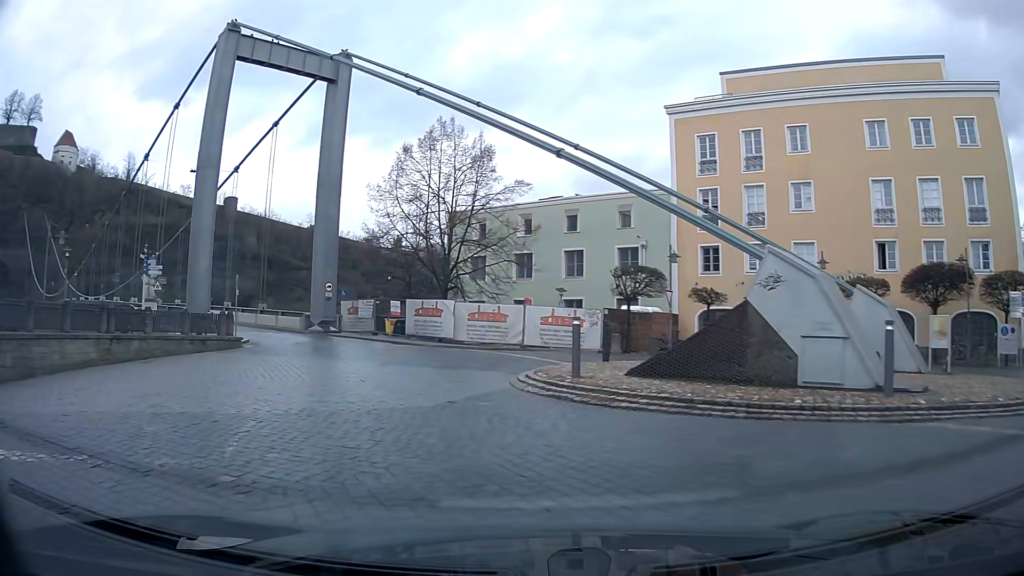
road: residential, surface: sett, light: Day
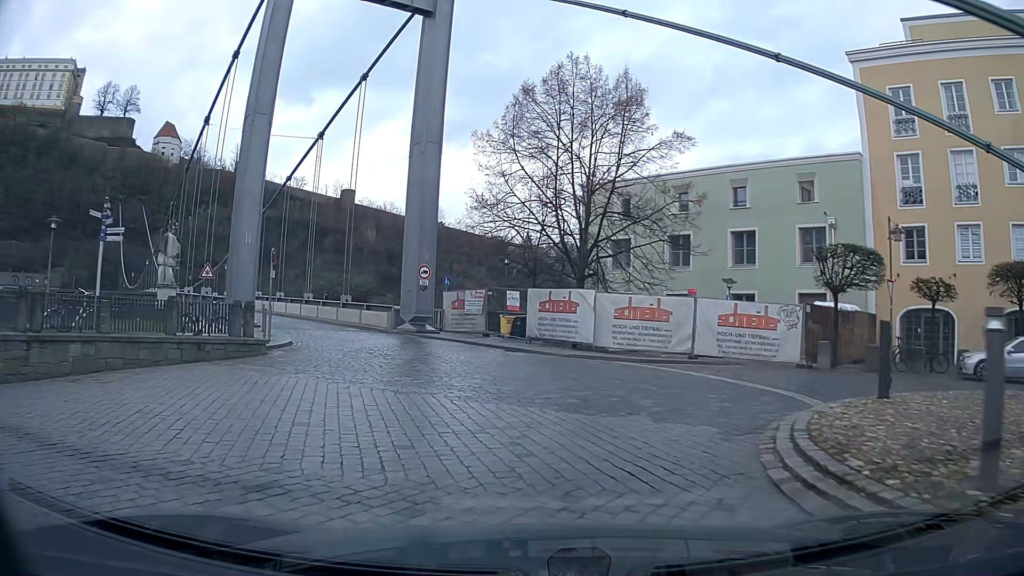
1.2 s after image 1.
(-0.9, +9.2) m; -9°
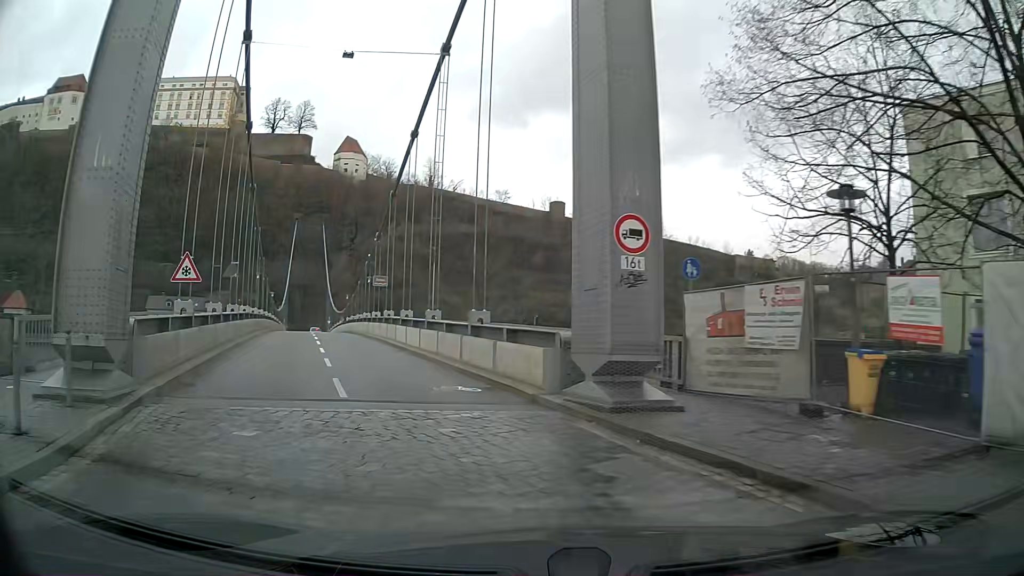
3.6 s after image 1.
(-2.7, +18.0) m; -21°
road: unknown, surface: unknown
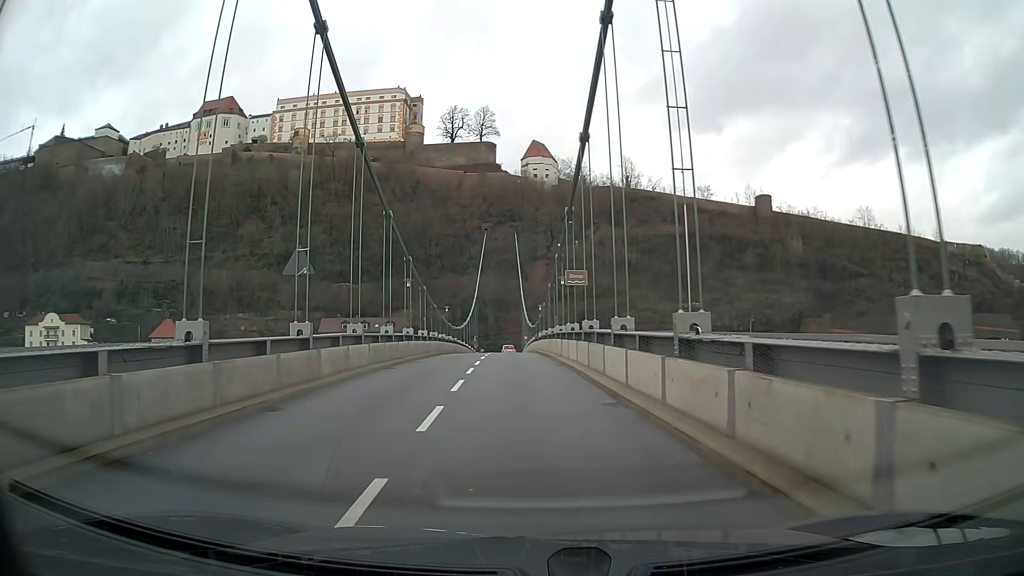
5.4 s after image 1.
(-2.3, +13.2) m; -15°
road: residential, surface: asphalt
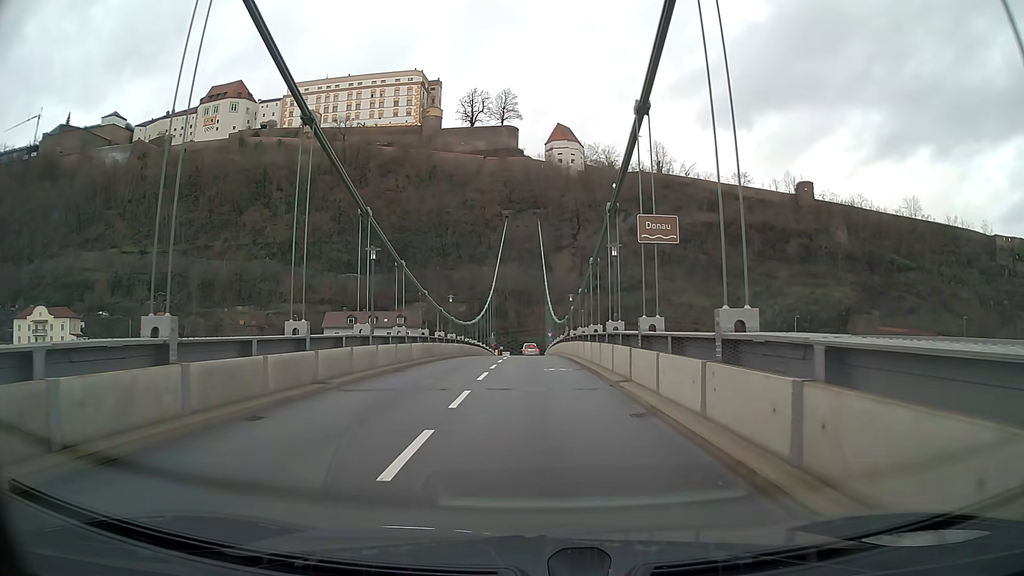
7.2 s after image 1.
(-0.1, +13.6) m; -1°
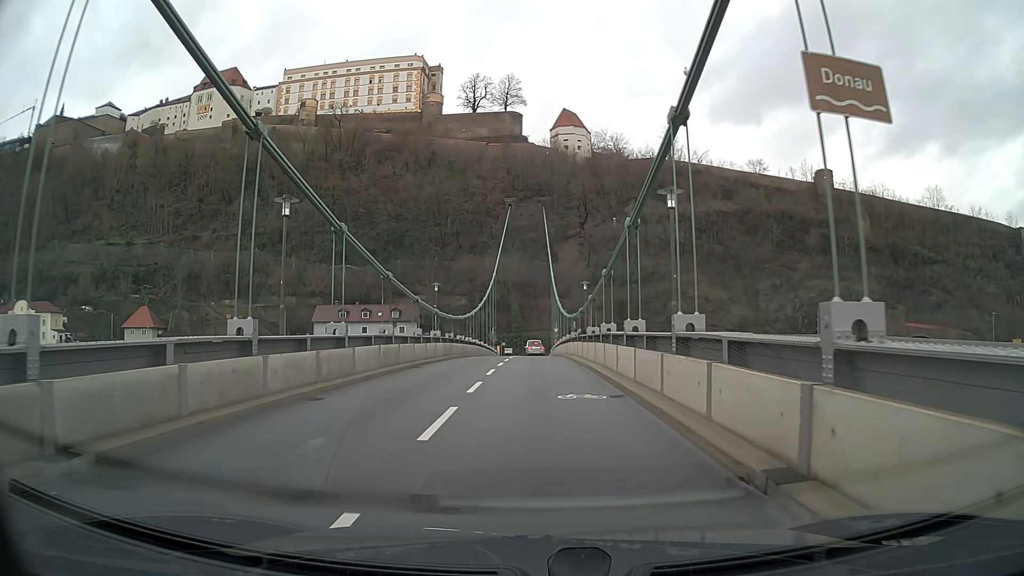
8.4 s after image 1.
(0.0, +9.2) m; 0°
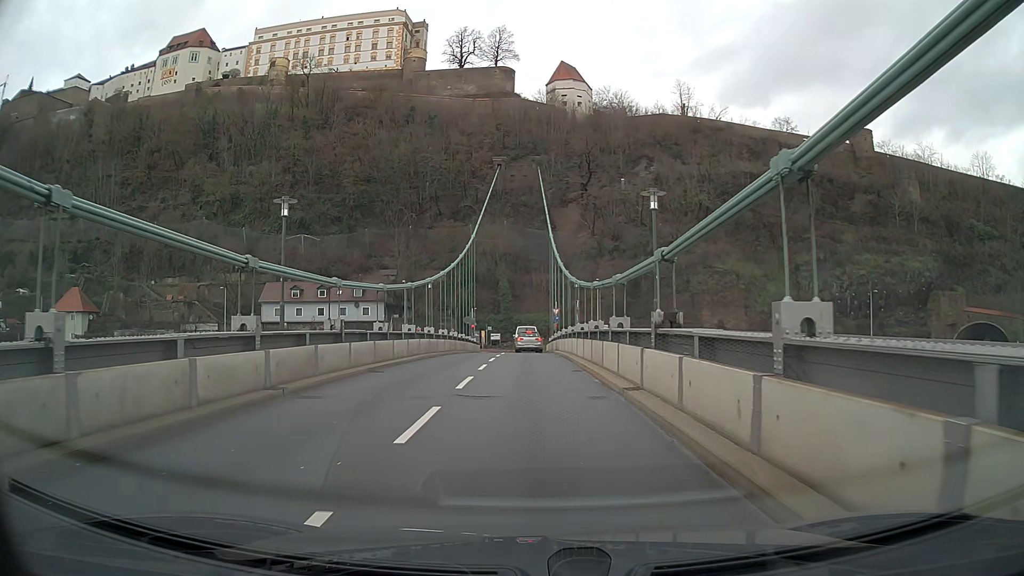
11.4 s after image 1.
(+0.1, +23.4) m; 0°
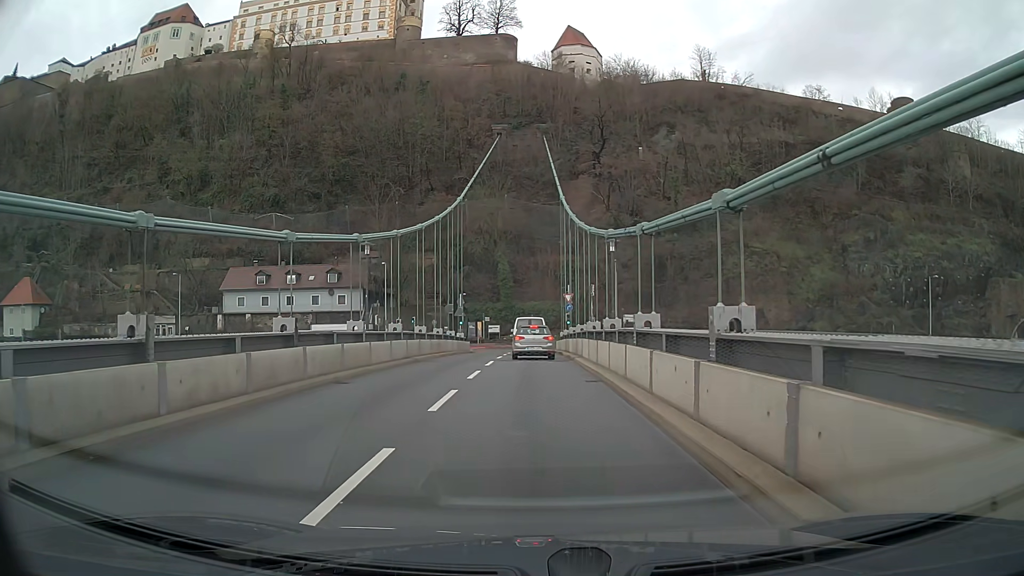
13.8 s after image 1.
(-0.1, +15.8) m; -1°
(0, +10) (0, +20) (0, +30) (0, +40) (0, +50) (+1, +60) (+9, +65) (+19, +64) (+29, +63) (+39, +62) m
